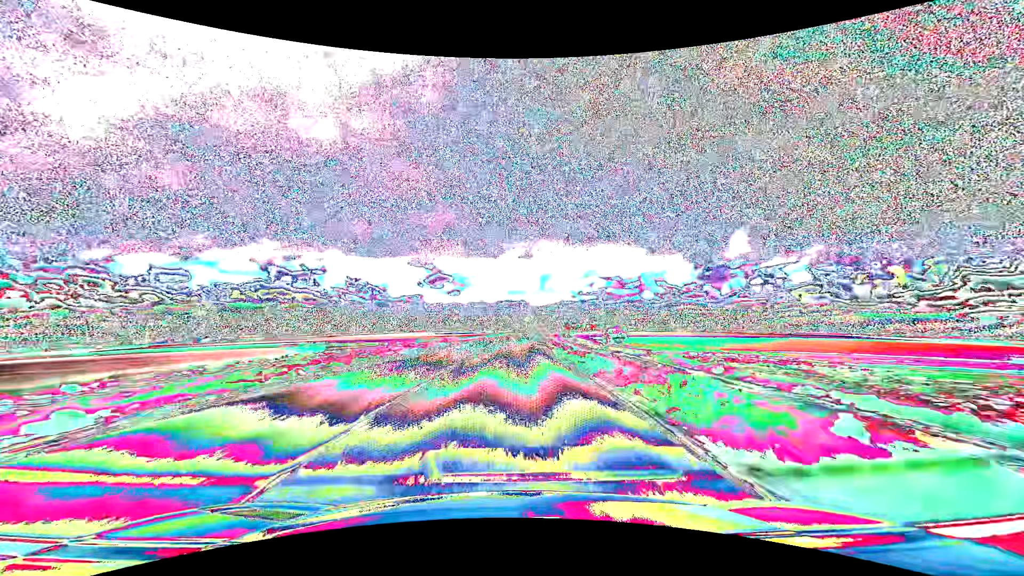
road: primary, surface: asphalt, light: Day
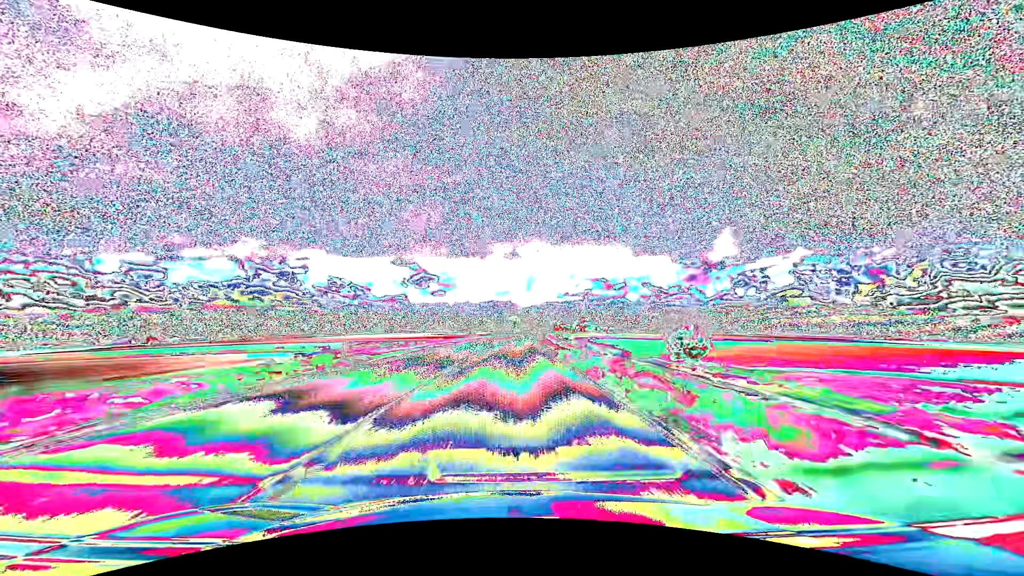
(+0.5, +31.6) m; +2°
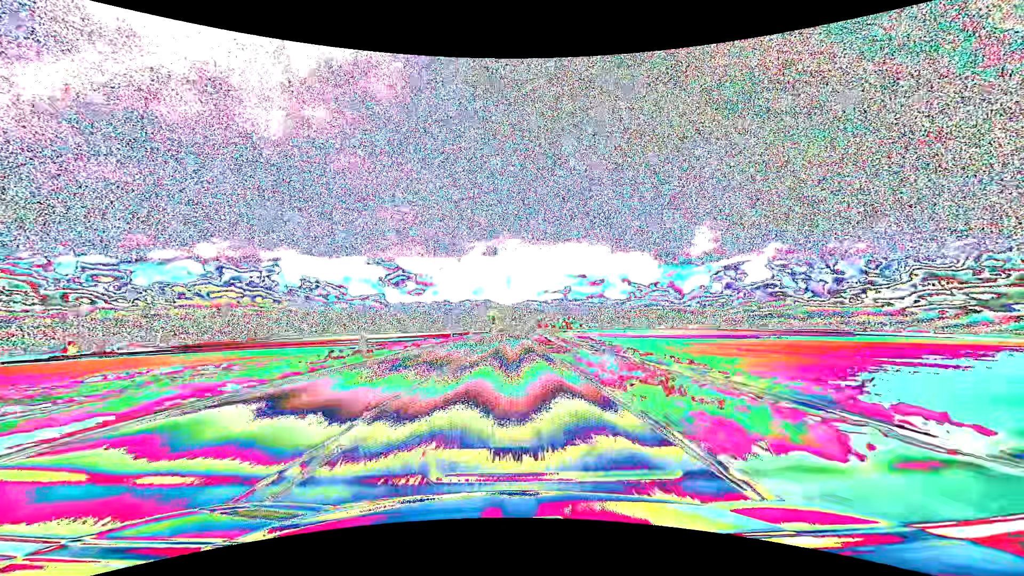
(+1.1, +47.4) m; +2°
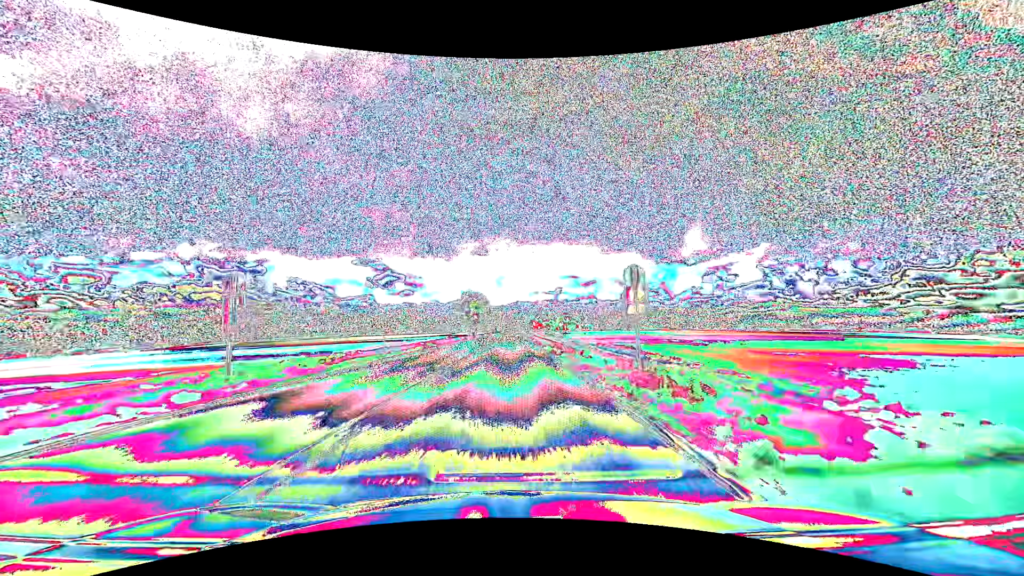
(+0.5, +47.4) m; +1°
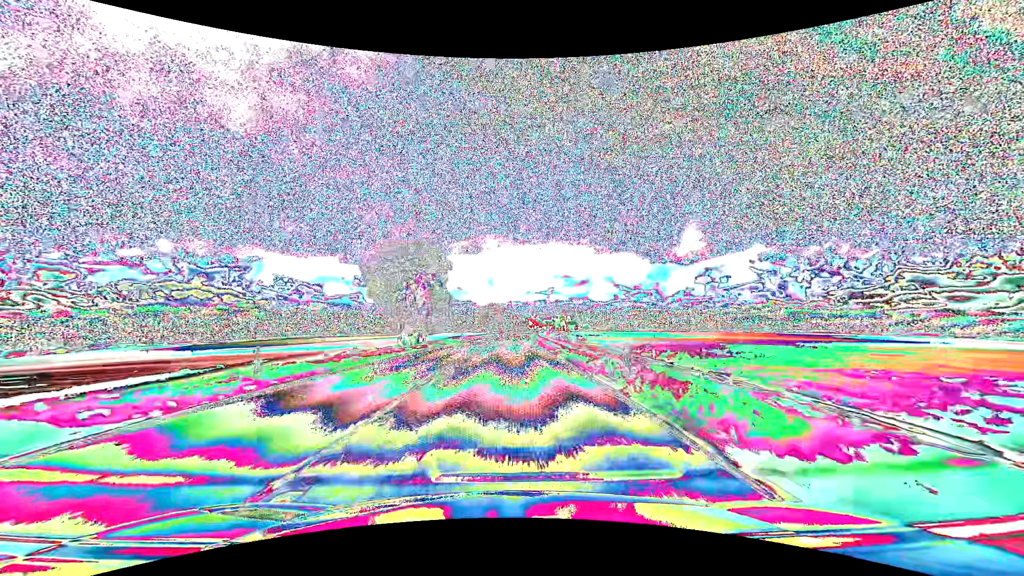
(+0.5, +63.1) m; +1°
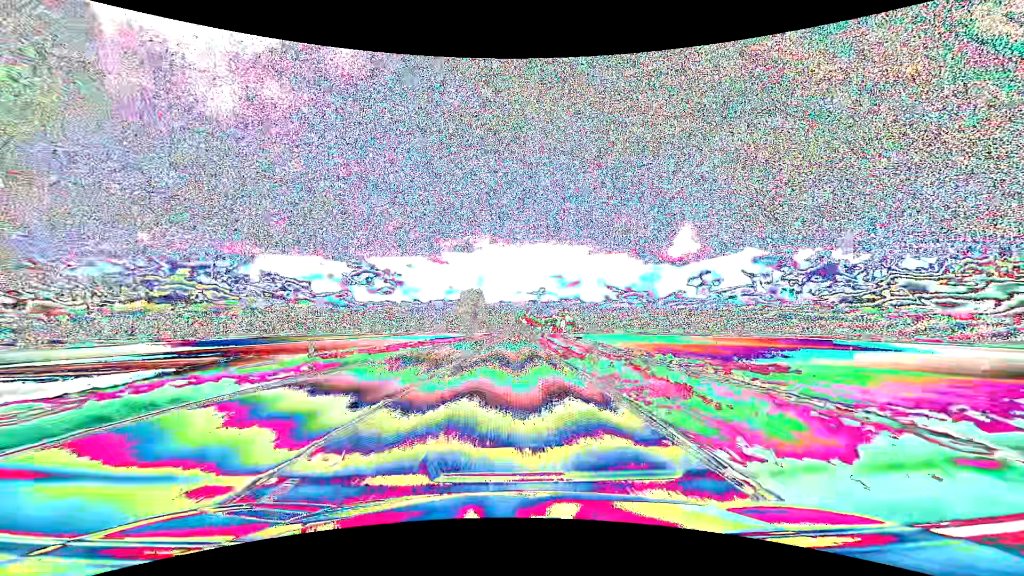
(+0.4, +47.4) m; +1°
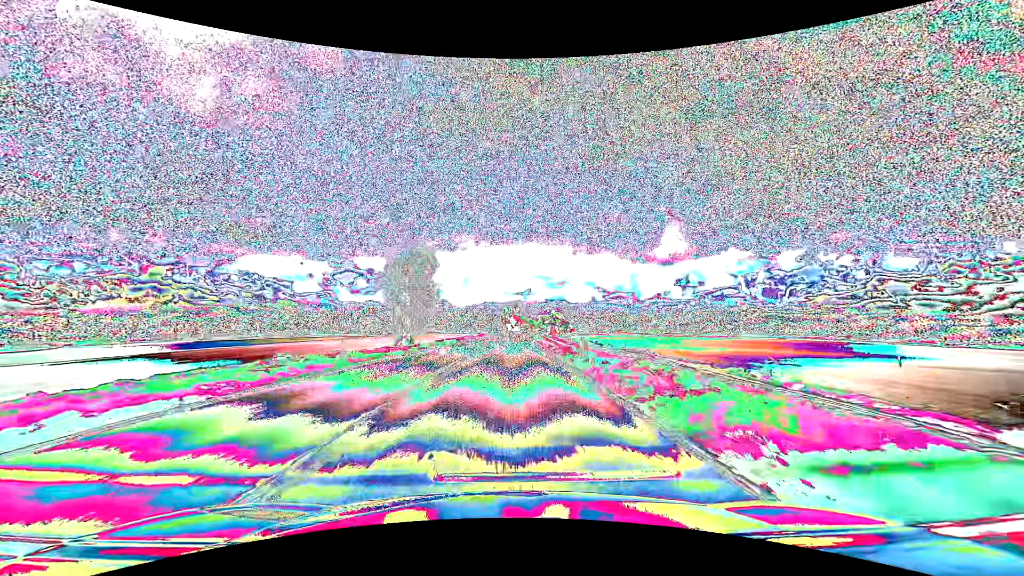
(+0.7, +47.4) m; +2°
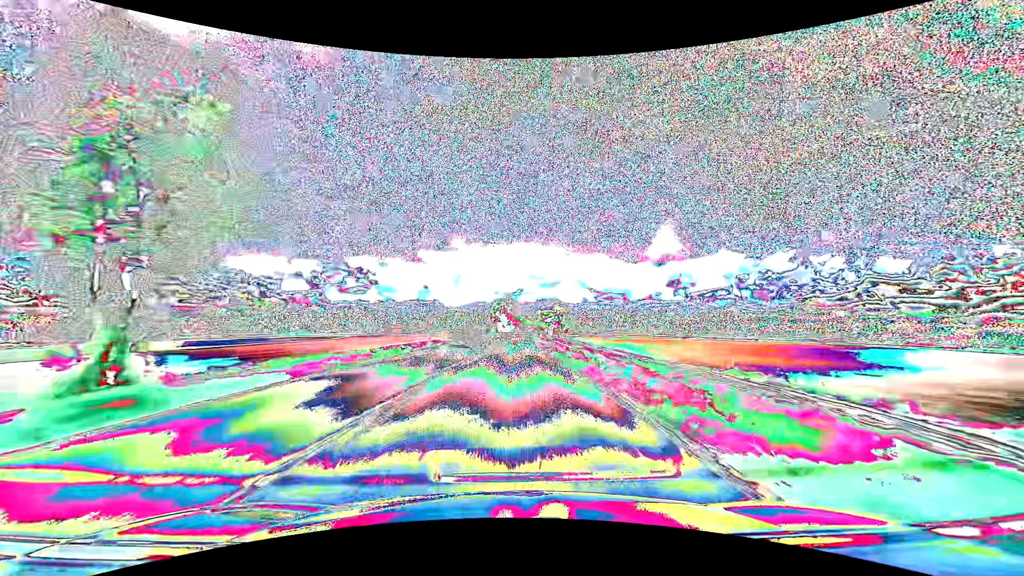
(+0.3, +31.6) m; +1°
(0, +10) (0, +20) (0, +30) (+1, +40) (+1, +50) (+1, +60) (+2, +70) (+2, +80) (+2, +90) (+3, +100) m
